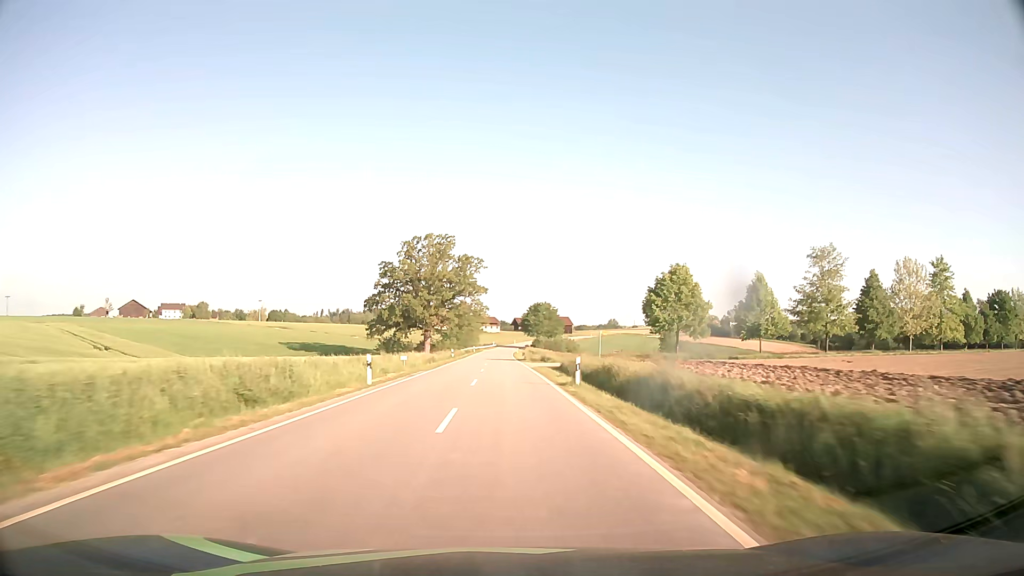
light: Day
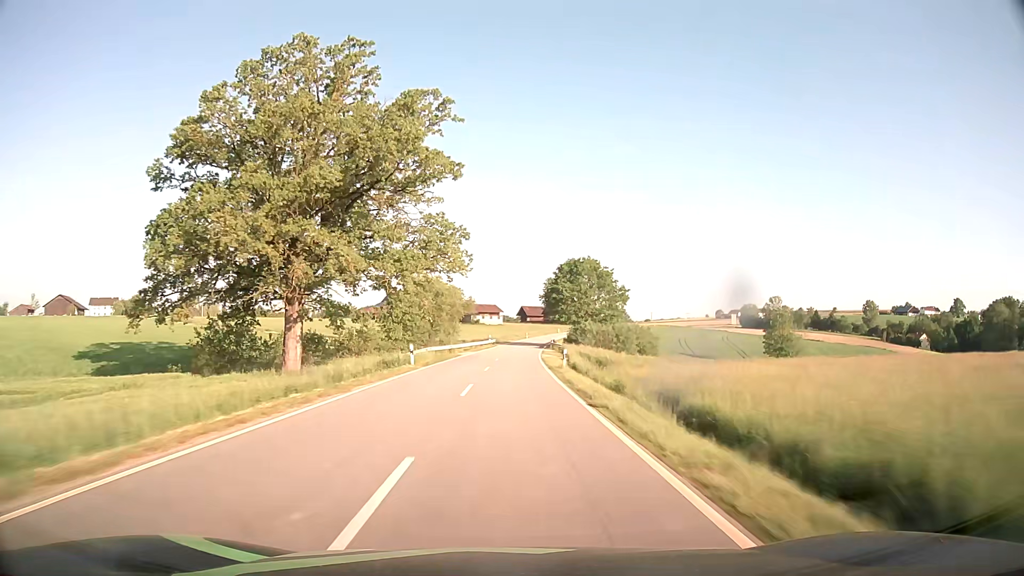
(-0.9, +79.7) m; 0°
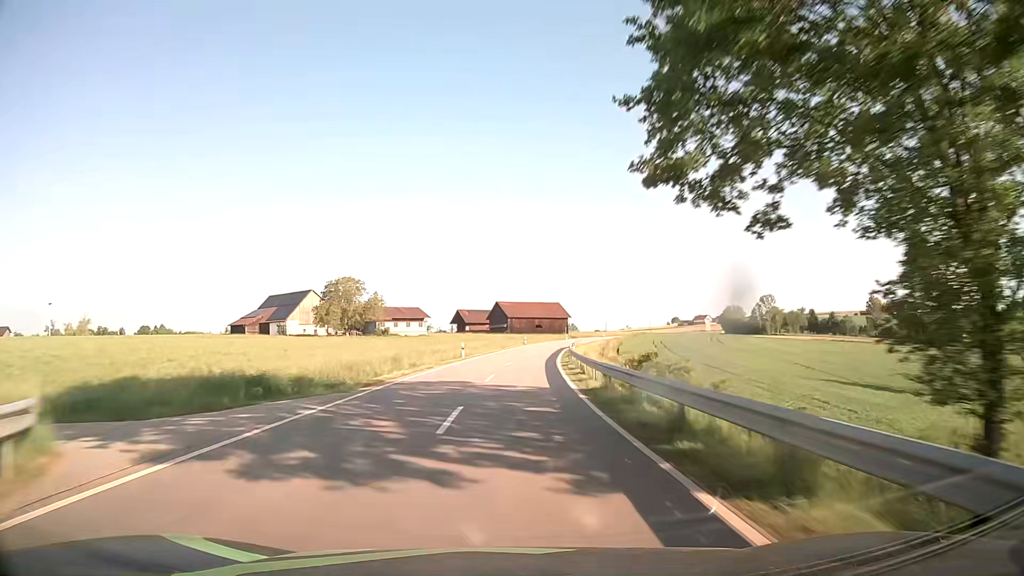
(+2.4, +79.2) m; +5°
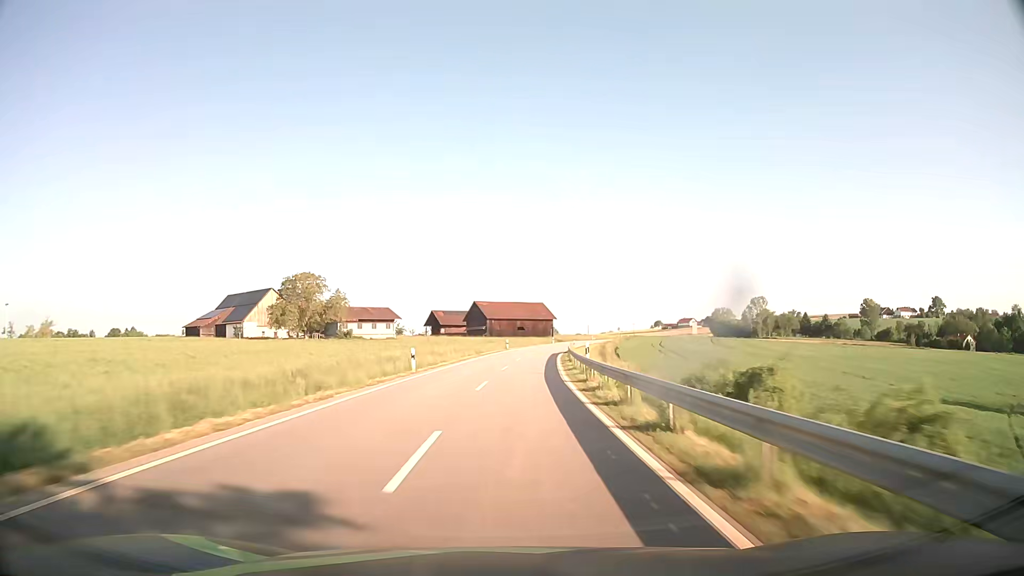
(+0.2, +15.8) m; +2°
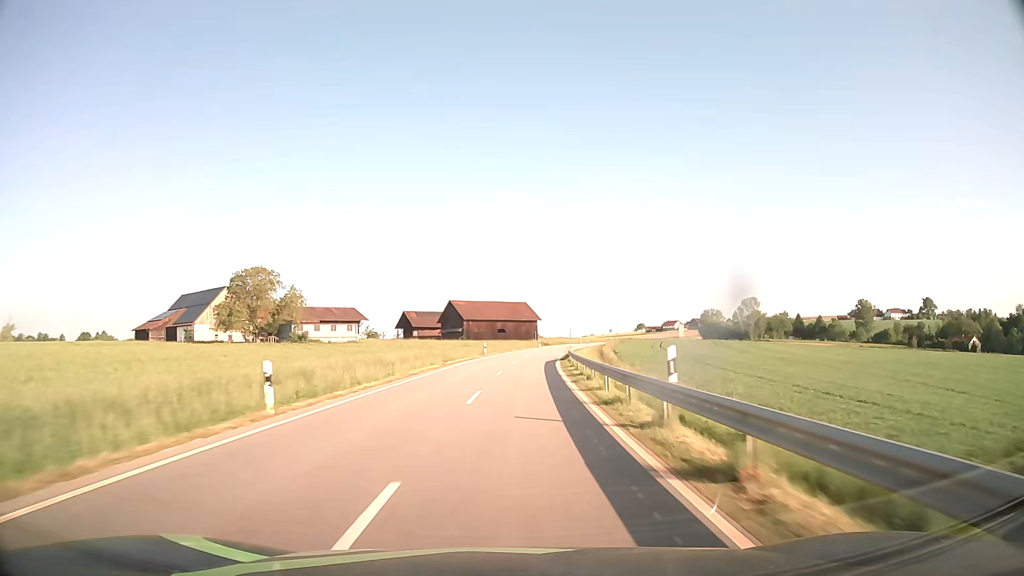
(+0.2, +15.7) m; +2°
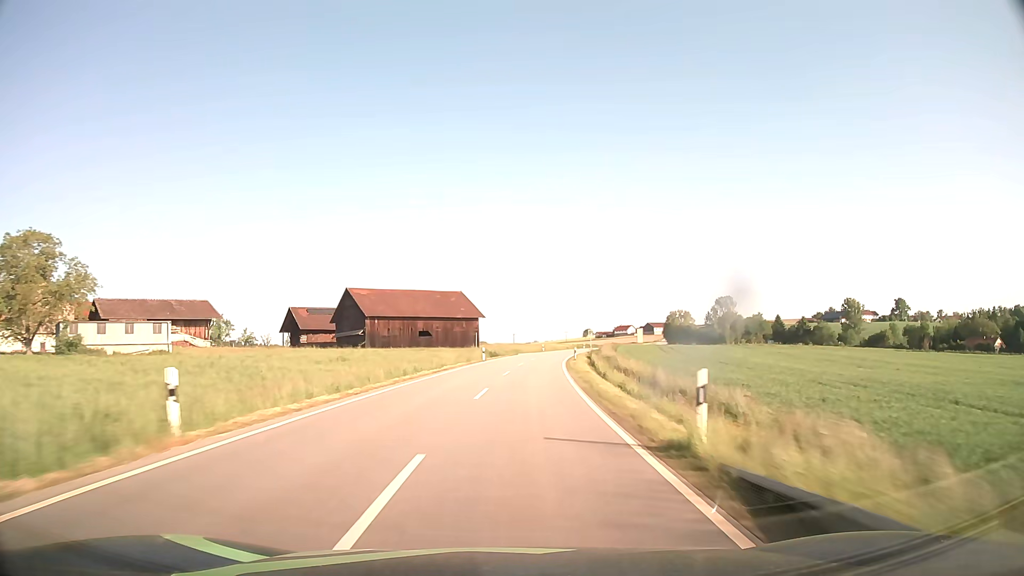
(+2.1, +47.0) m; +5°
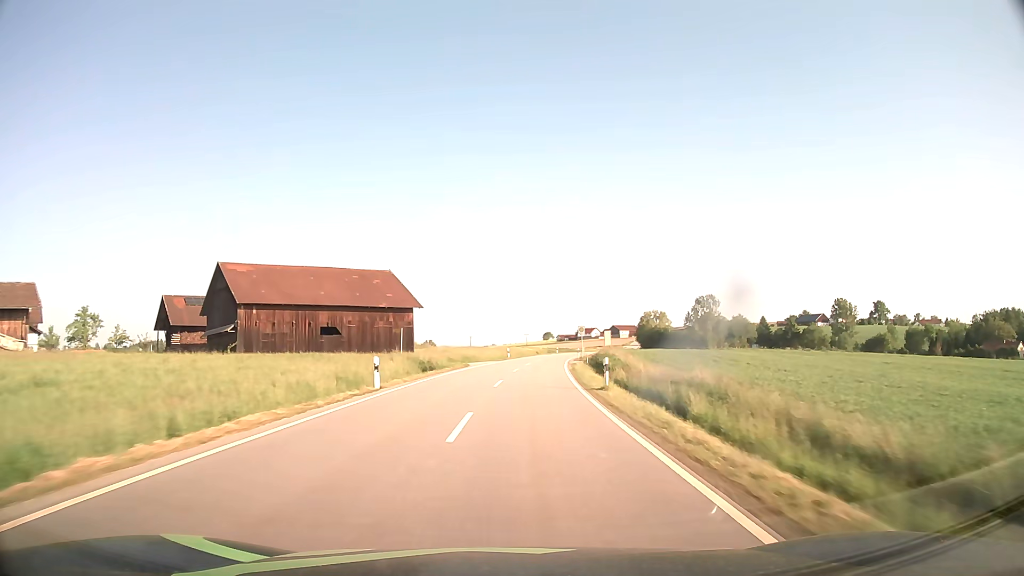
(+0.9, +31.3) m; +3°
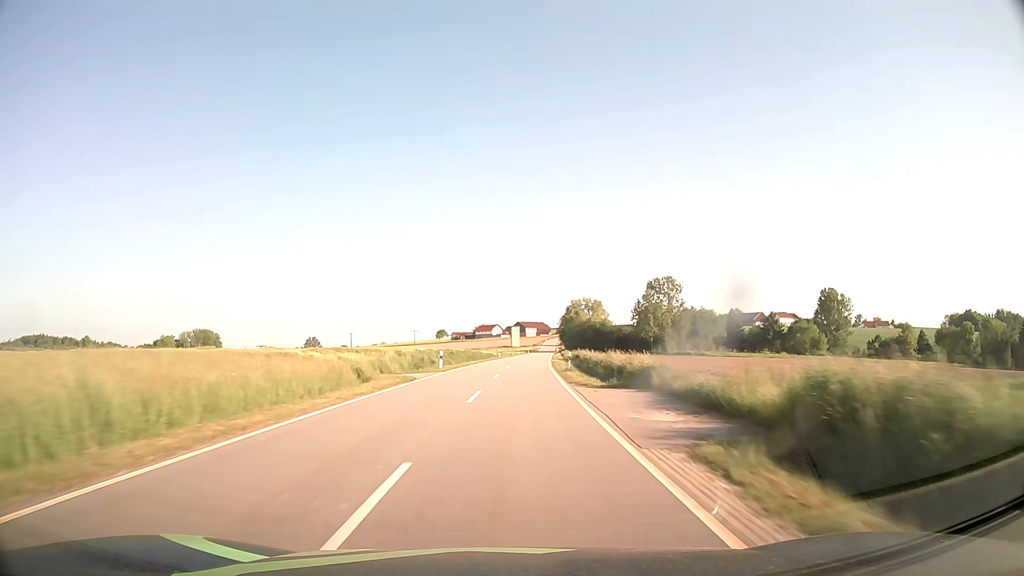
(+6.7, +78.3) m; +9°
(0, +10) (0, +20) (+1, +30) (+1, +40) (+2, +50) (+3, +60) (+3, +70) (+4, +80) (+5, +90) (+6, +100) m
